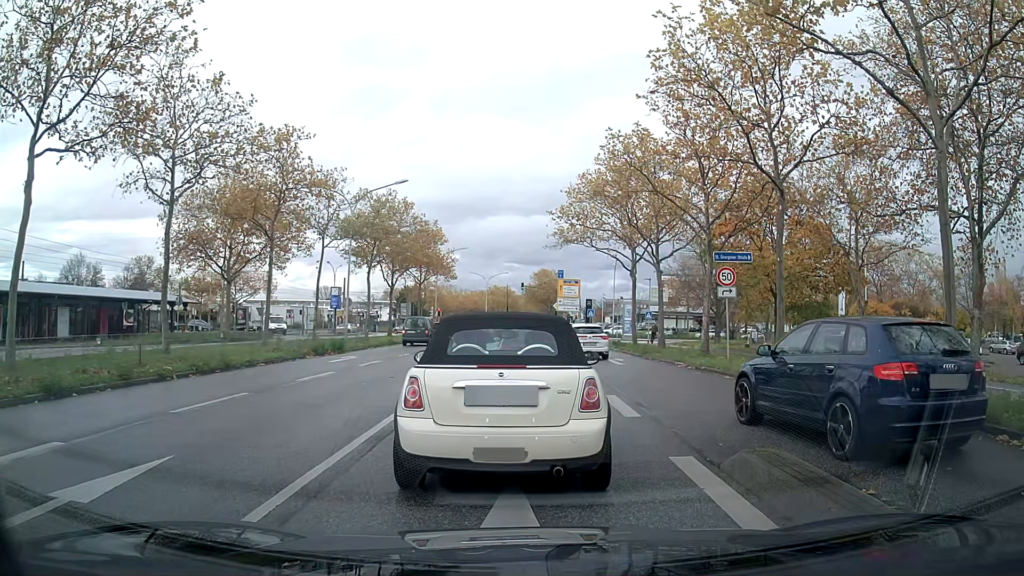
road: primary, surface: asphalt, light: Day
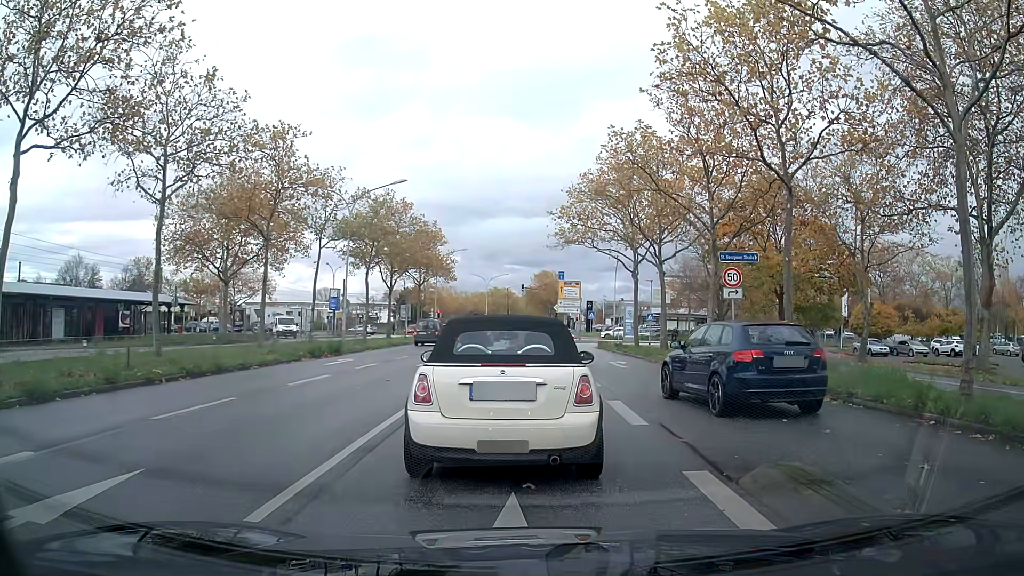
(0.0, +0.6) m; 0°
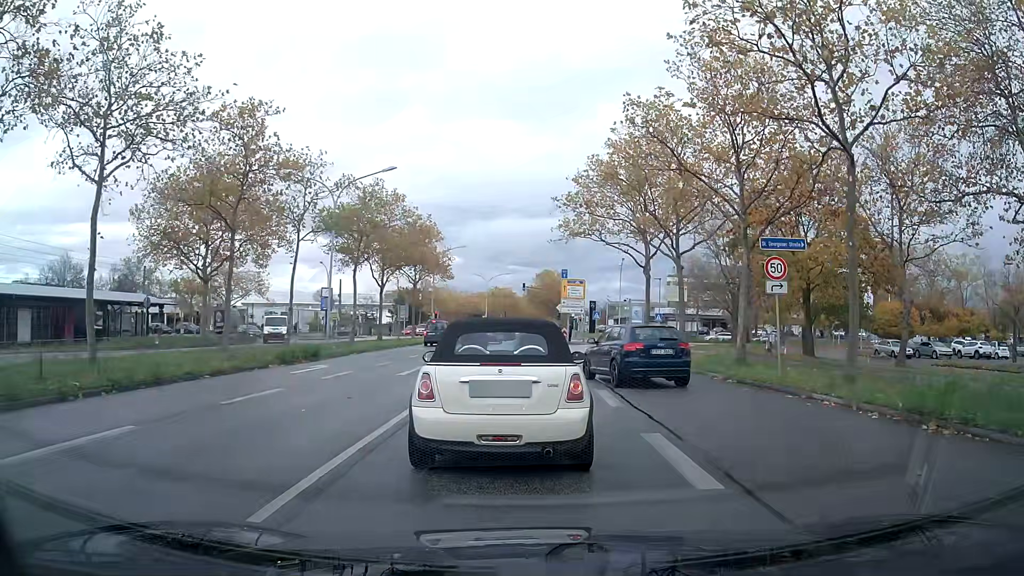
(-0.1, +3.8) m; -1°
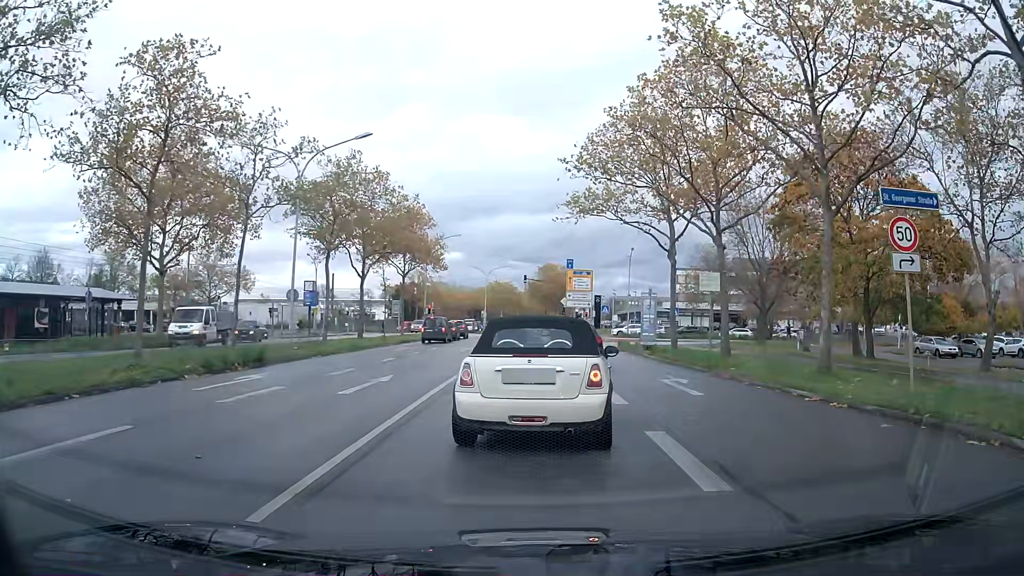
(+0.1, +6.2) m; +1°
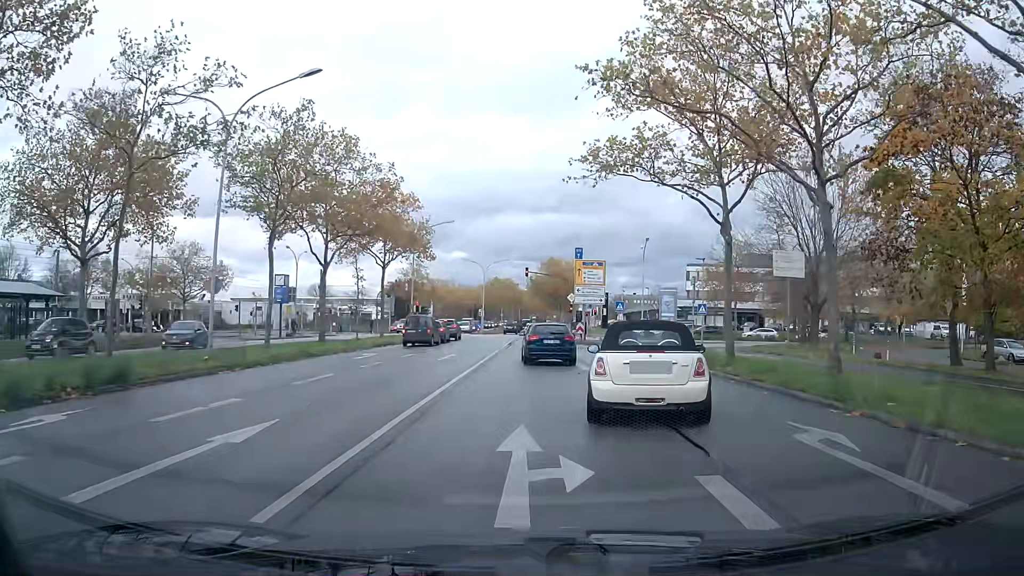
(0.0, +8.5) m; 0°
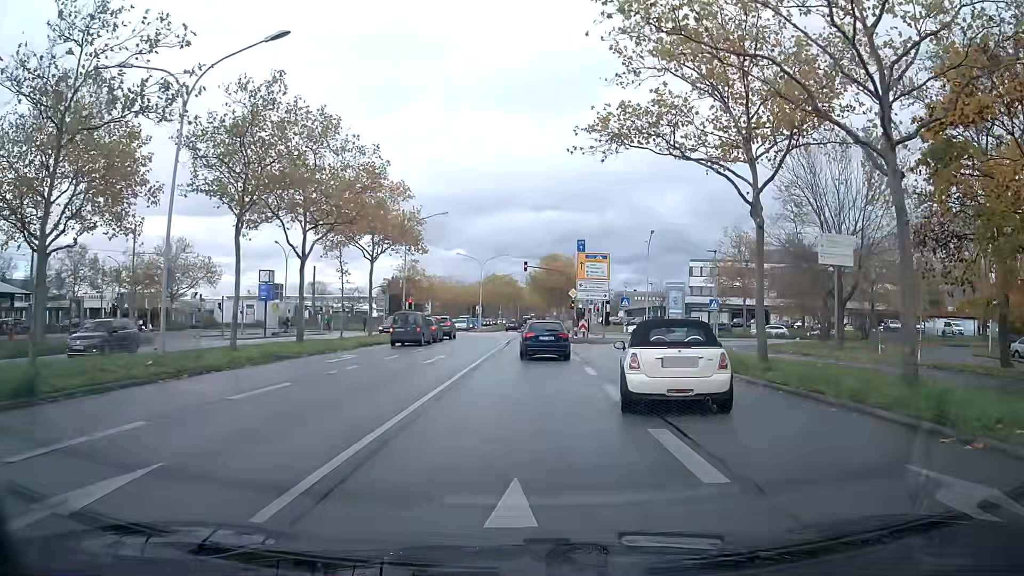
(0.0, +3.3) m; 0°
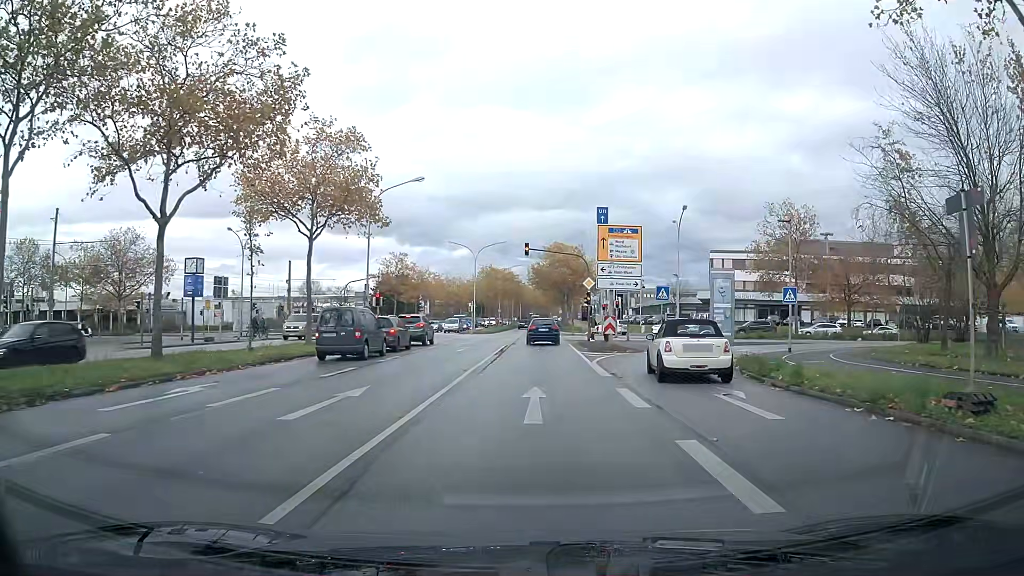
(-0.1, +12.9) m; -1°
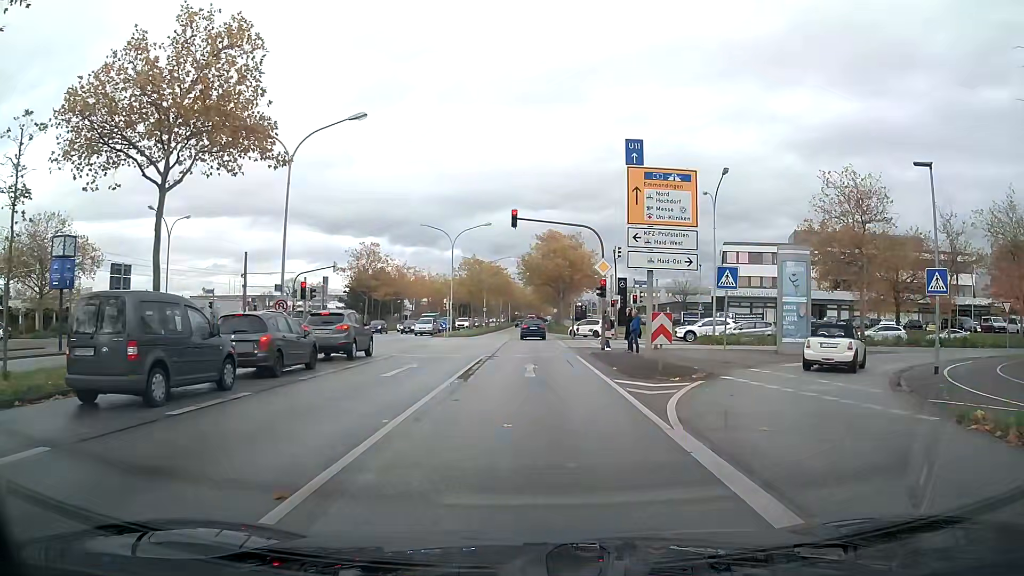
(+0.1, +13.0) m; +1°
(0, +10) (0, +20) (0, +30) (0, +40) (0, +50) (0, +60) (+1, +70) (+1, +80) (+1, +90) (+1, +100) m
